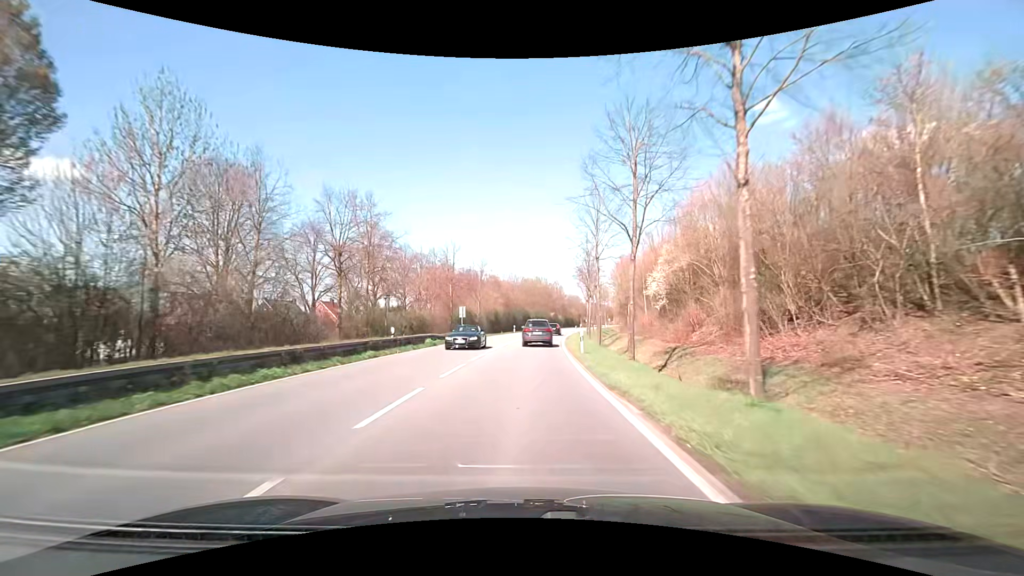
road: primary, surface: asphalt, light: Day
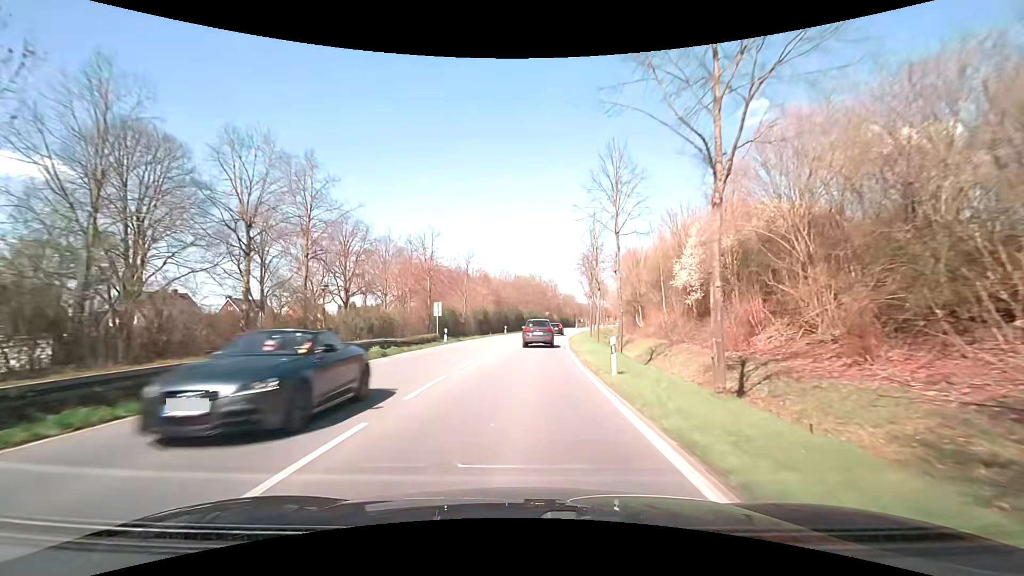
(+0.1, +9.7) m; +1°
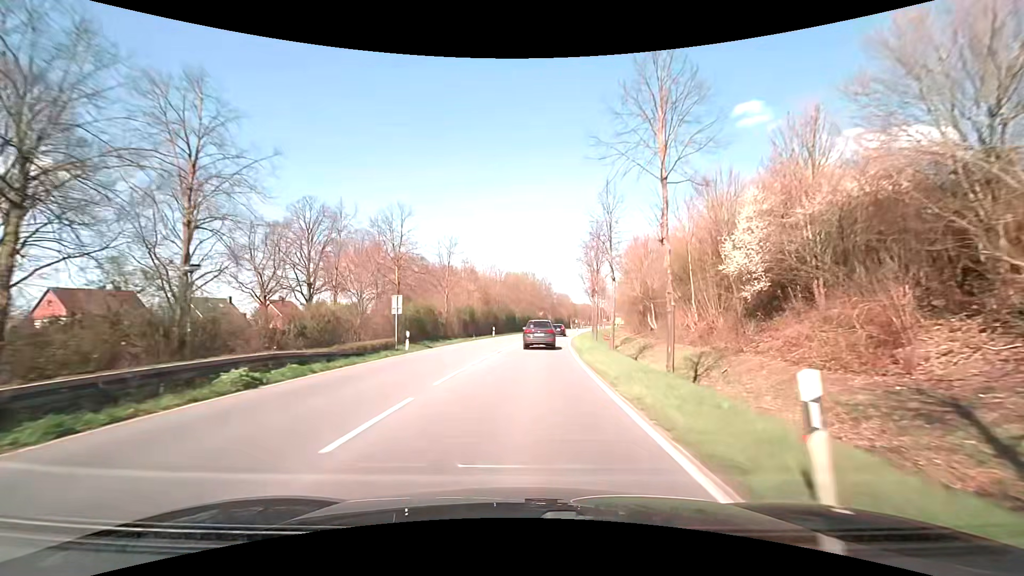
(0.0, +9.6) m; 0°
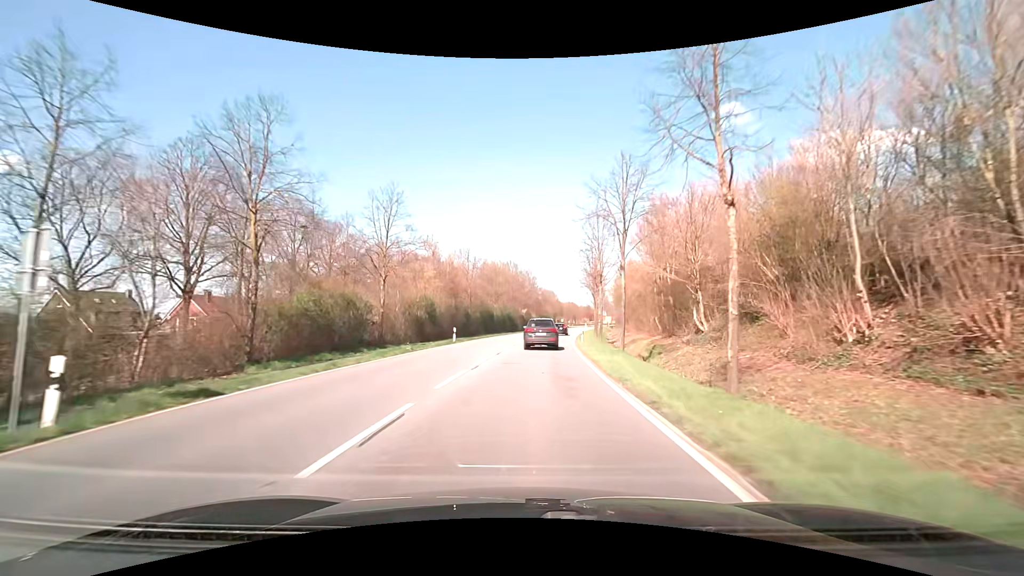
(+0.4, +18.8) m; +2°
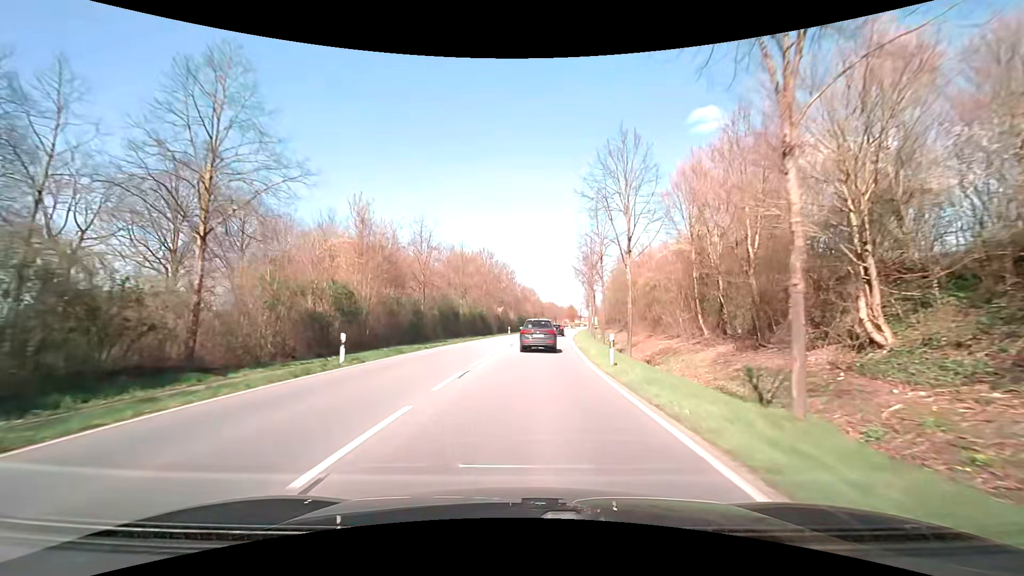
(+0.4, +18.4) m; +3°
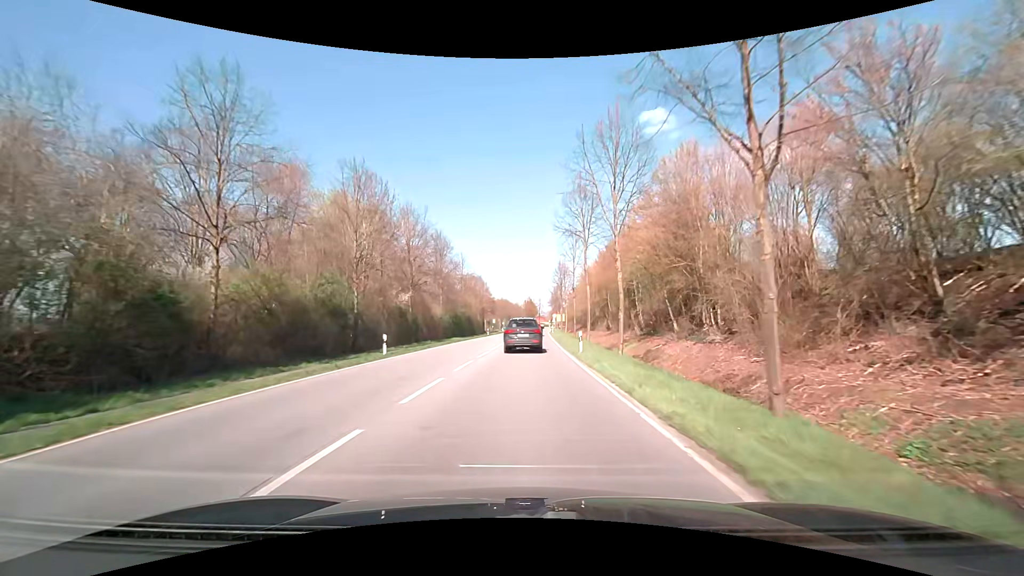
(+2.2, +43.4) m; +6°
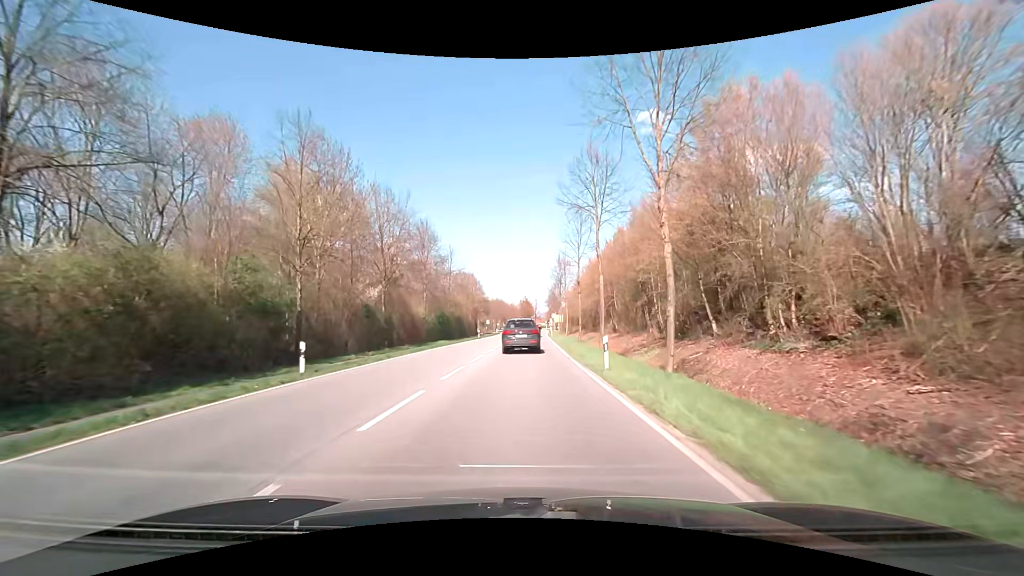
(0.0, +8.1) m; 0°
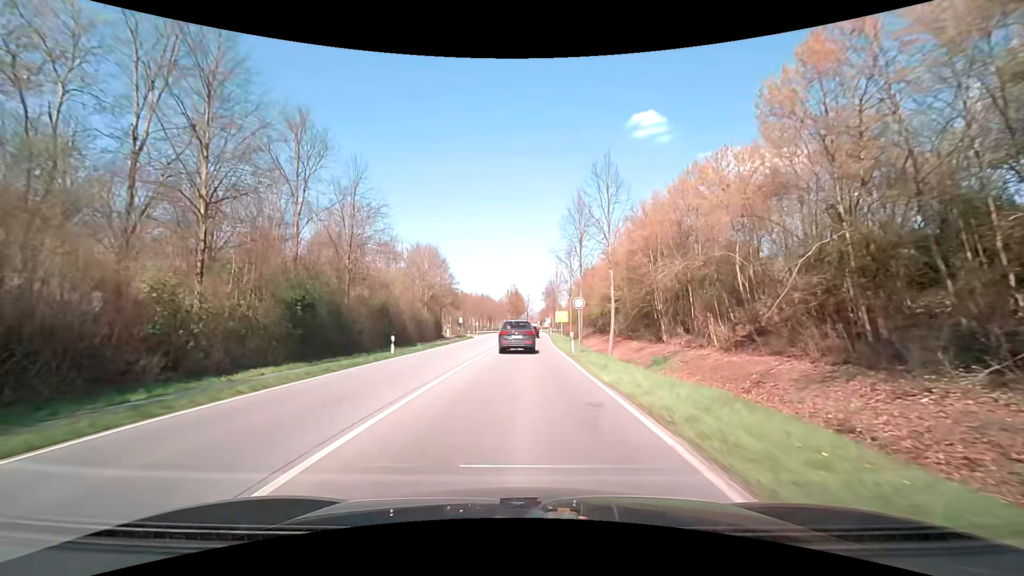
(+0.6, +38.8) m; +1°
(0, +10) (0, +20) (0, +30) (+1, +40) (+1, +50) (+1, +60) (+1, +70) (+1, +80) (+2, +90) (+2, +100) m
